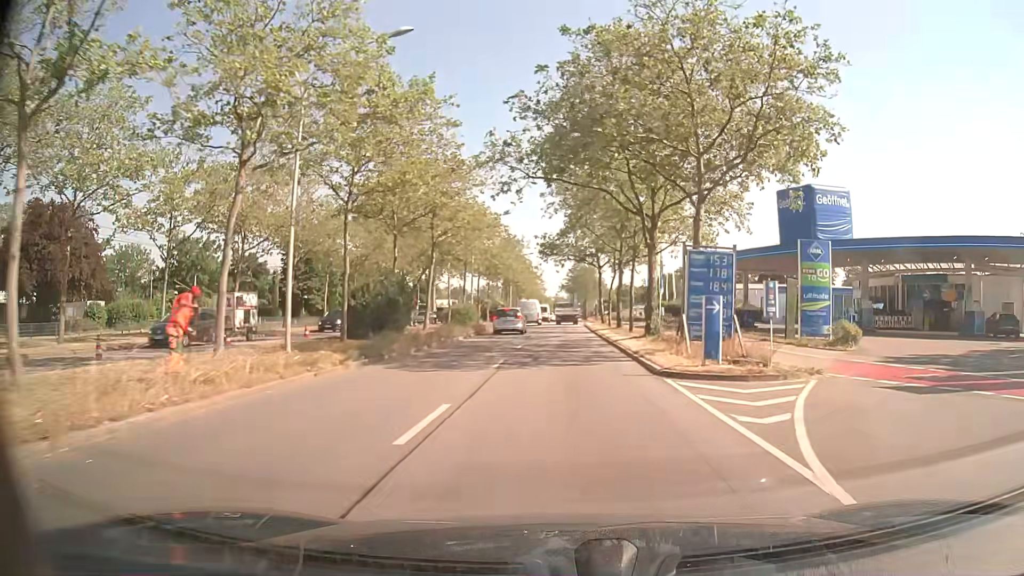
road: primary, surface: asphalt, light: Day
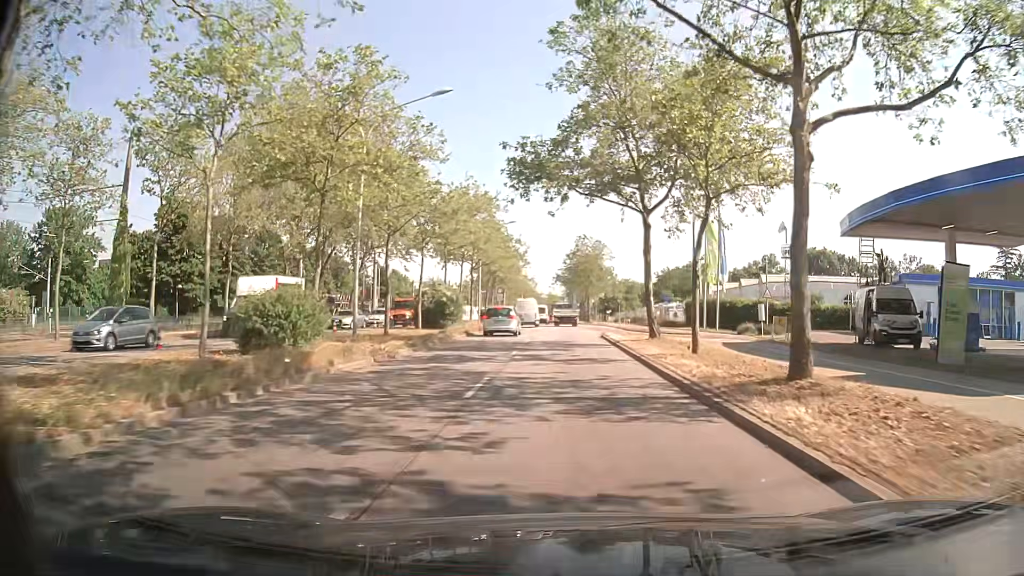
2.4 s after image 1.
(+0.1, +32.7) m; +1°
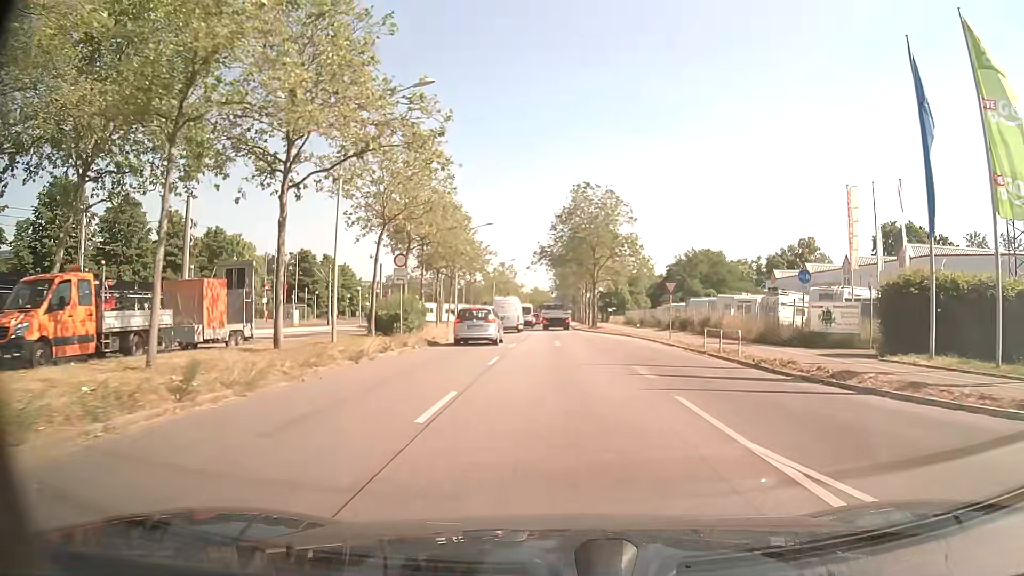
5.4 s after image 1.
(+0.4, +39.0) m; +1°
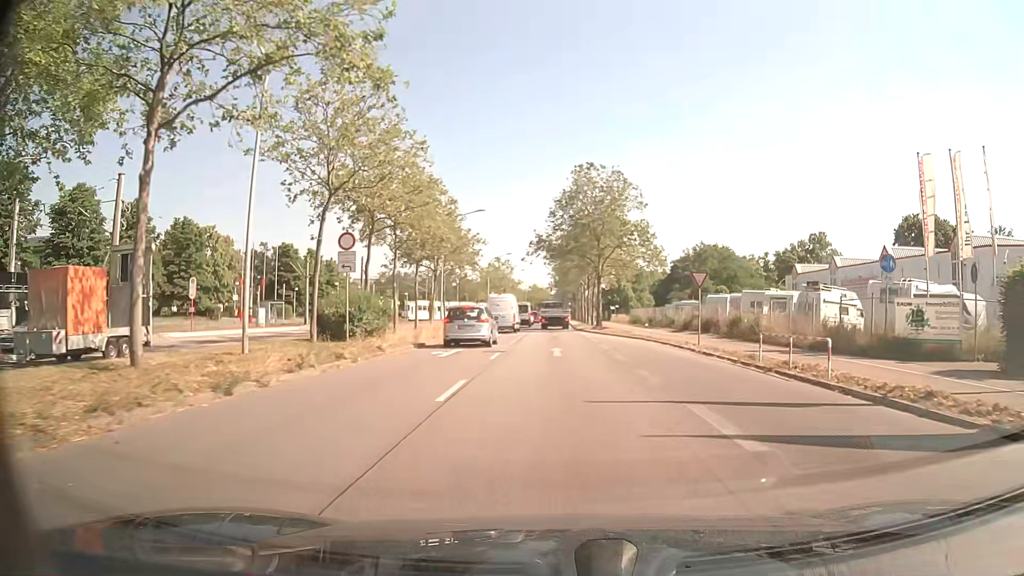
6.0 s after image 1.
(0.0, +7.3) m; 0°
